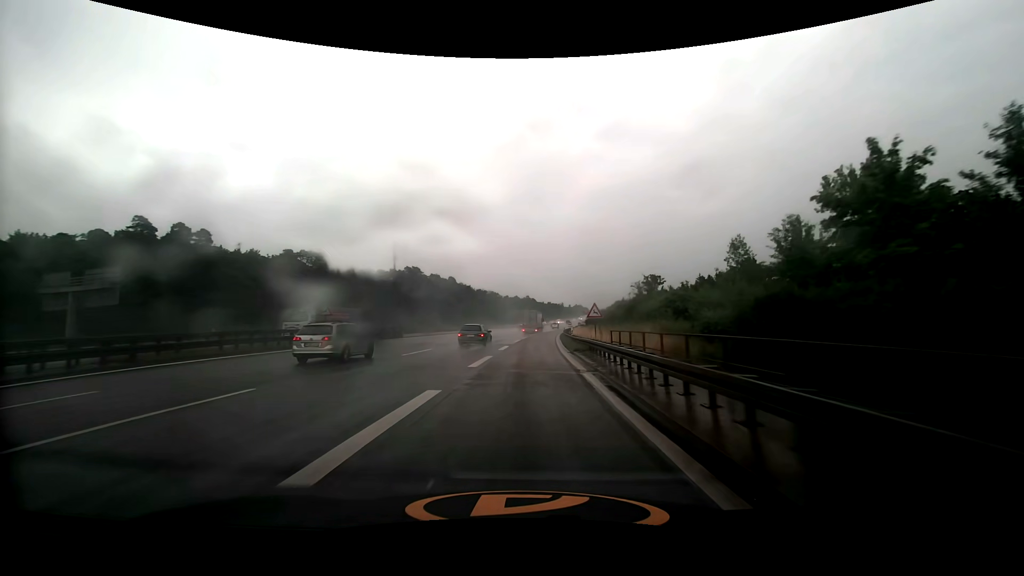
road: motorway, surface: asphalt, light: Day
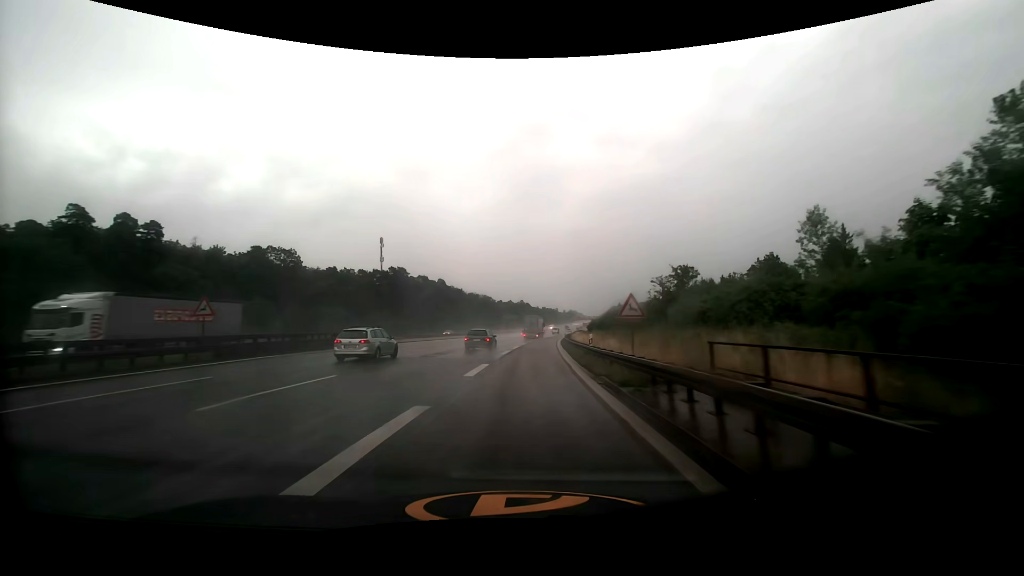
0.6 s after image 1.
(+0.1, +13.6) m; +1°
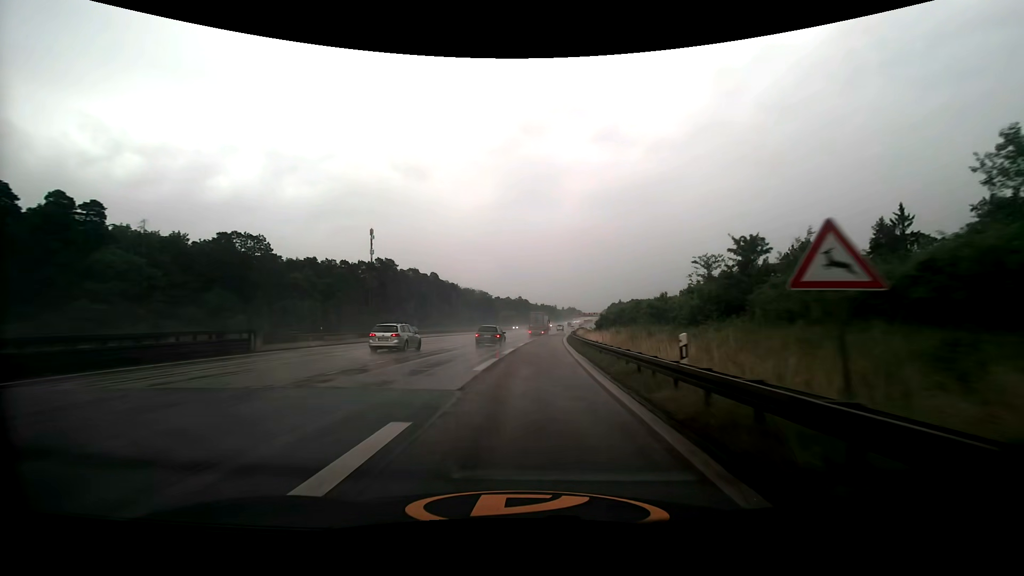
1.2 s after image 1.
(0.0, +13.7) m; +1°
(0, +10) (0, +20) (0, +30) (0, +40) (0, +50) (+1, +60) (+1, +70) (+2, +80) (+3, +90) (+3, +100) m
